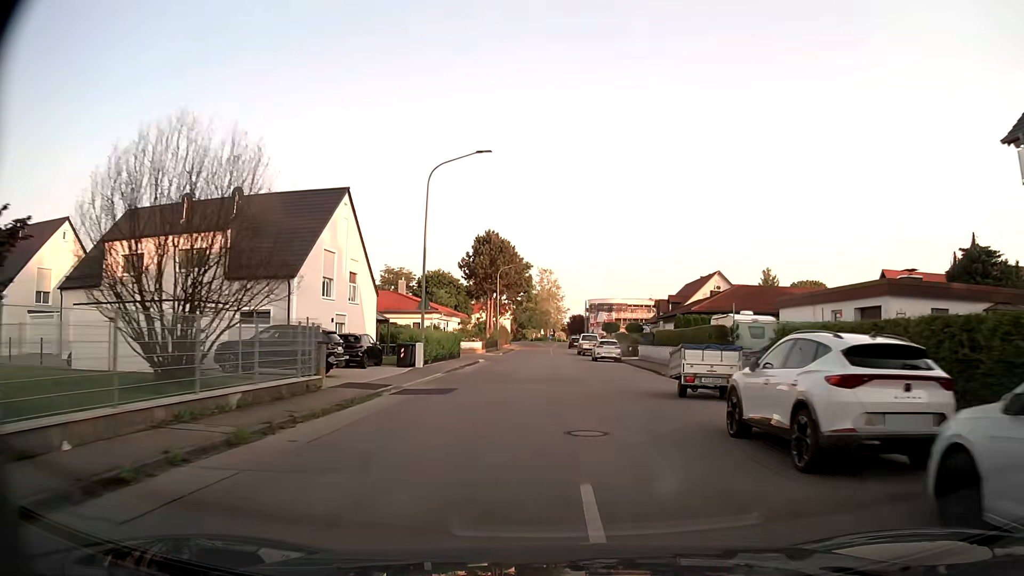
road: tertiary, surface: asphalt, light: Day
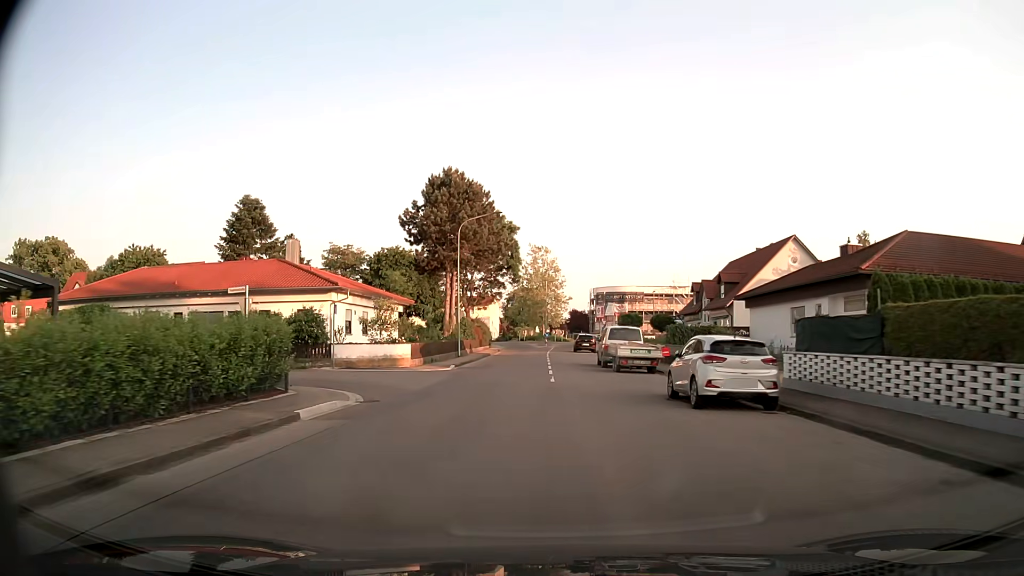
(+0.2, +30.6) m; 0°
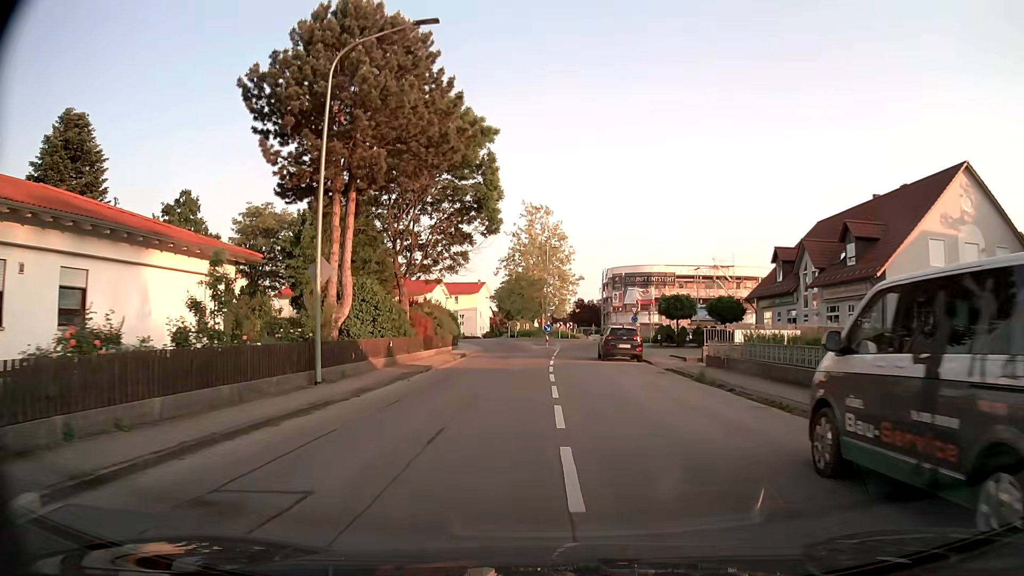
(0.0, +28.2) m; 0°
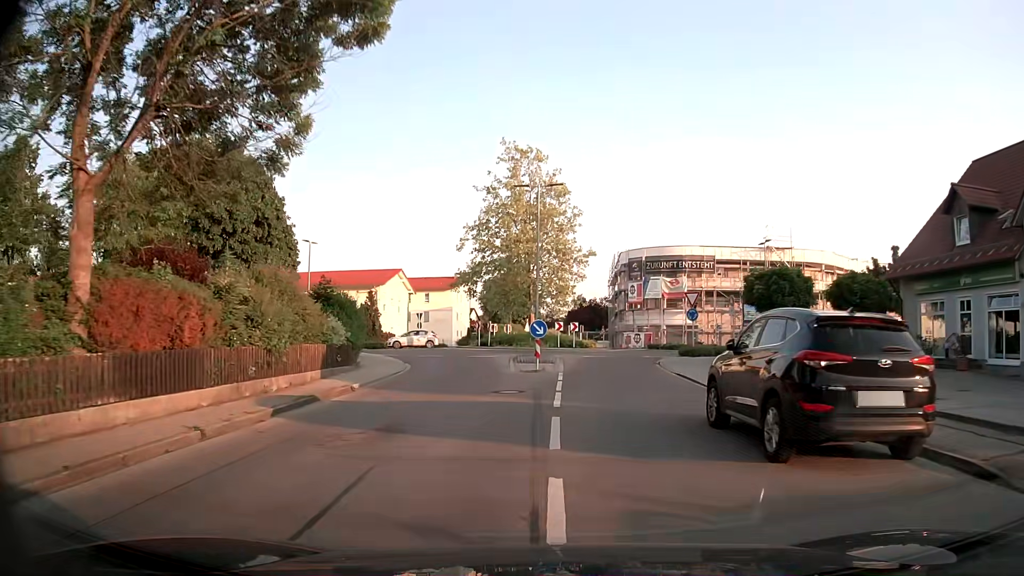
(+0.1, +24.1) m; 0°
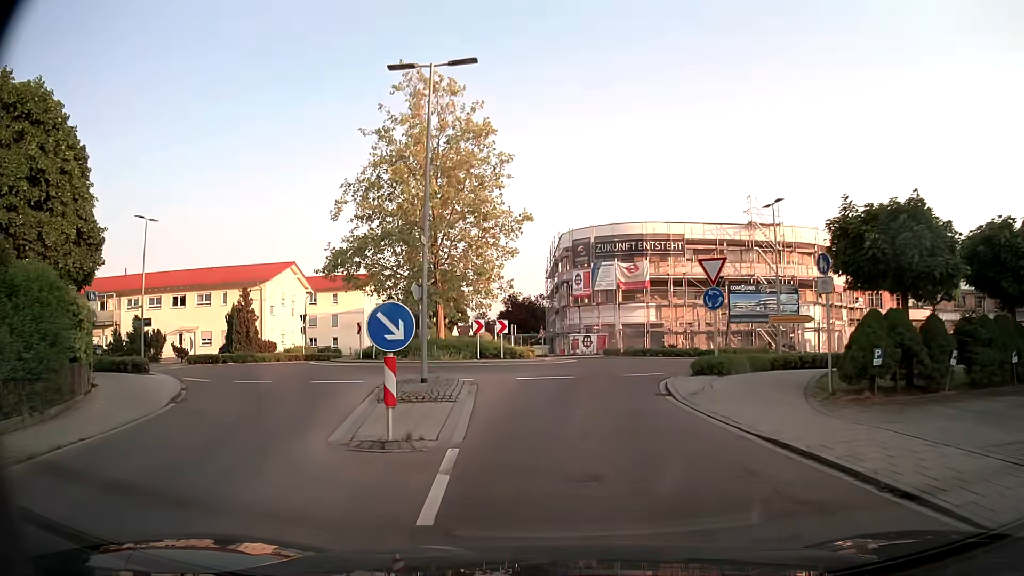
(+0.7, +14.1) m; +6°
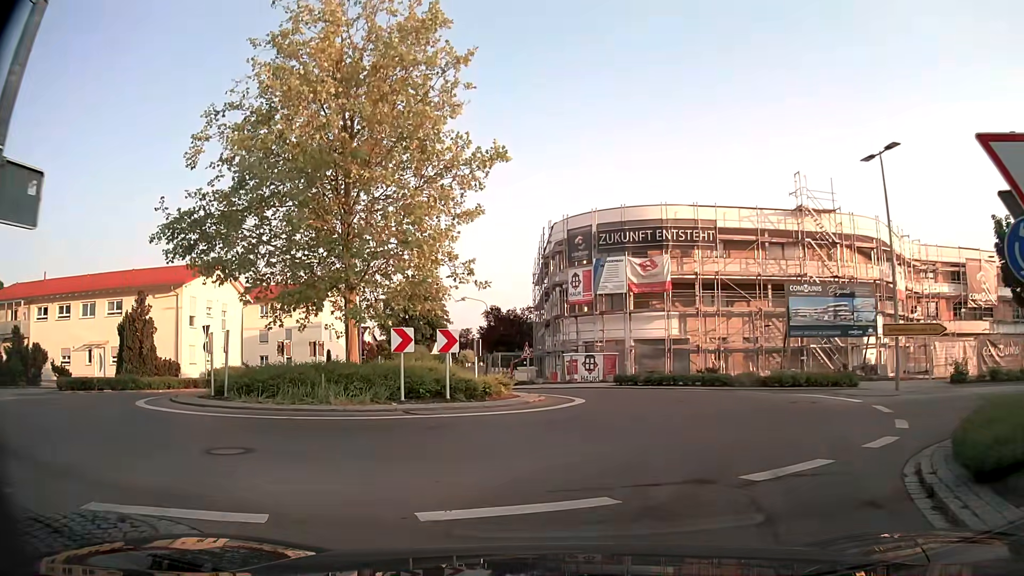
(+0.1, +12.3) m; +1°
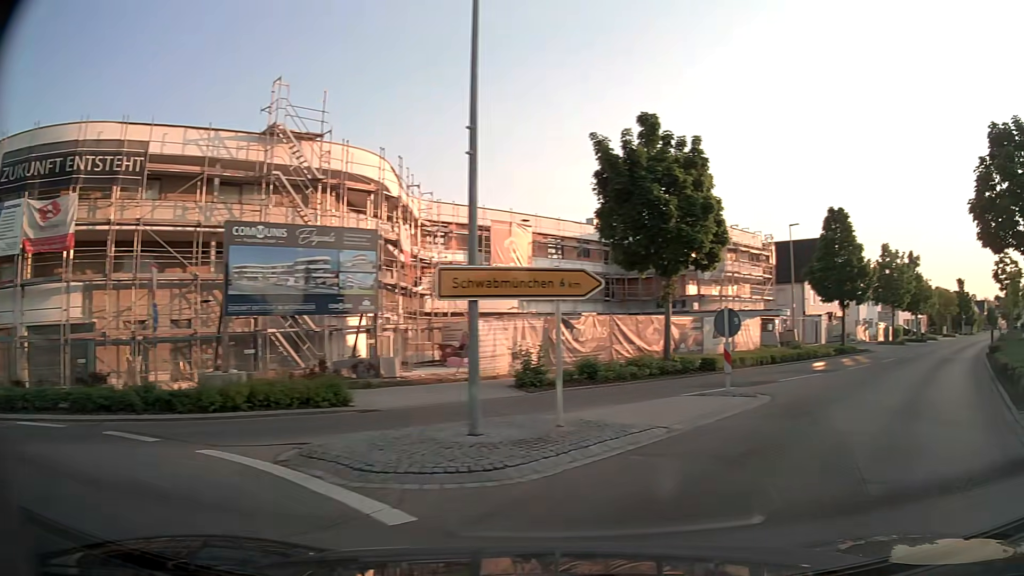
(+4.1, +12.9) m; +44°
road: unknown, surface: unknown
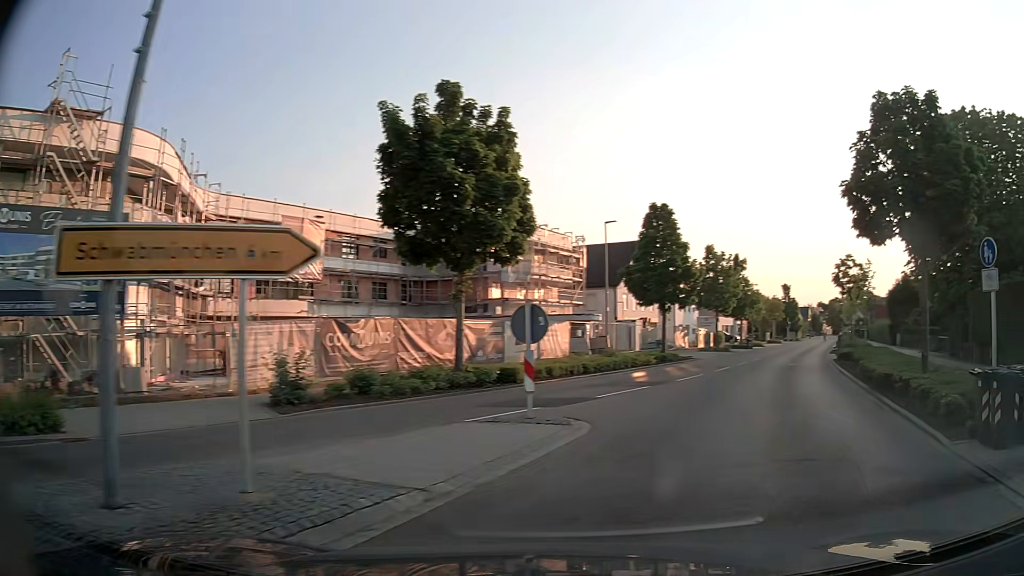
(+0.5, +3.7) m; +16°
(+2, +10) (+6, +19) (+10, +28) (+14, +37) (+18, +46) (+23, +55) (+28, +64) (+32, +73) (+37, +82) (+41, +91) m
